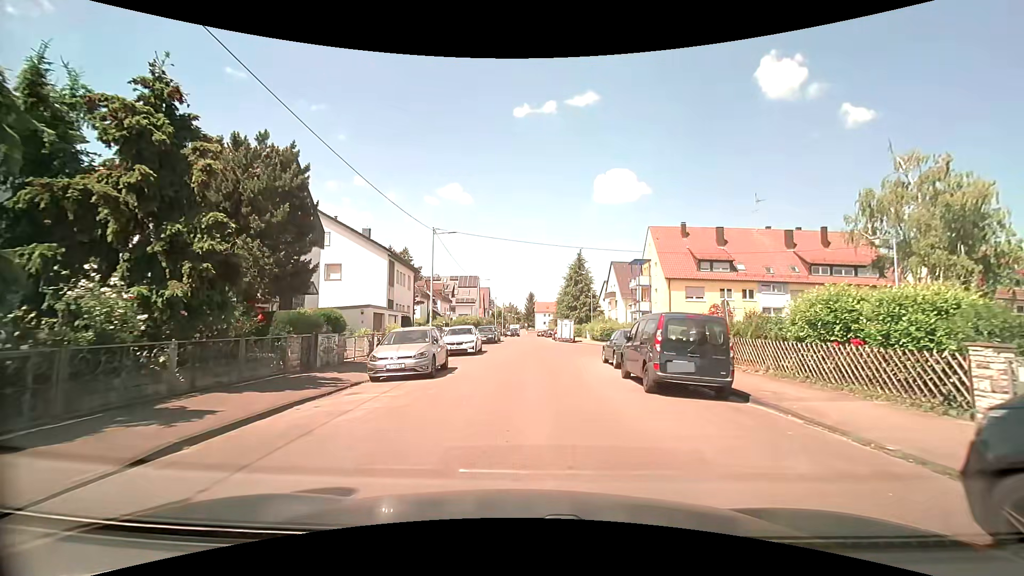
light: Day
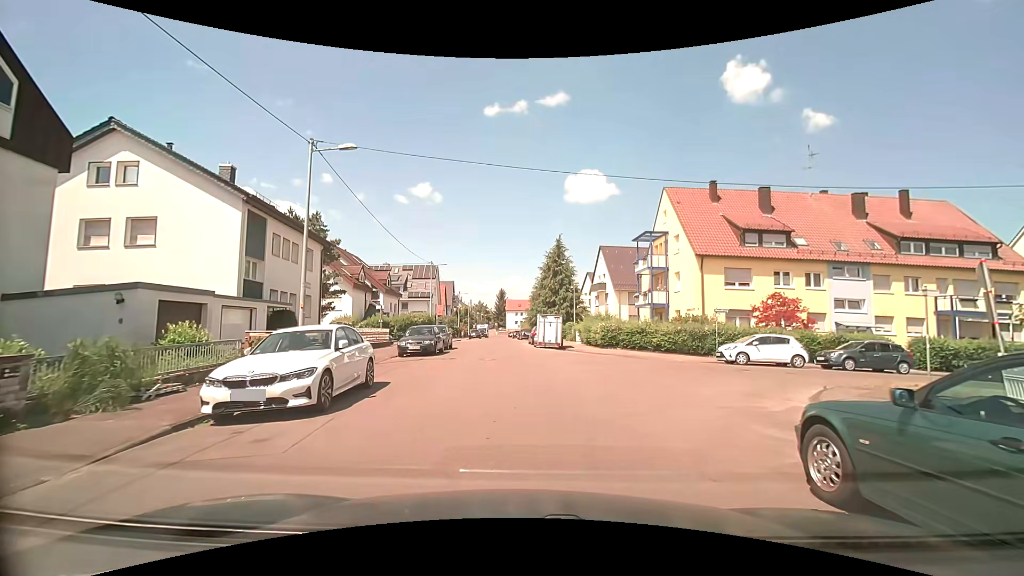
(+0.2, +15.8) m; +2°
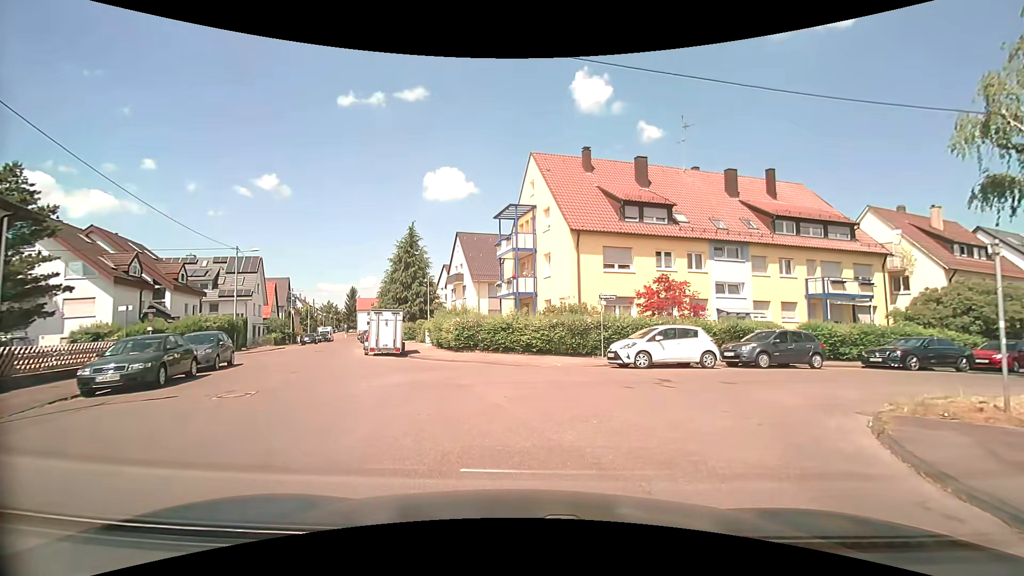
(+1.0, +8.1) m; +17°
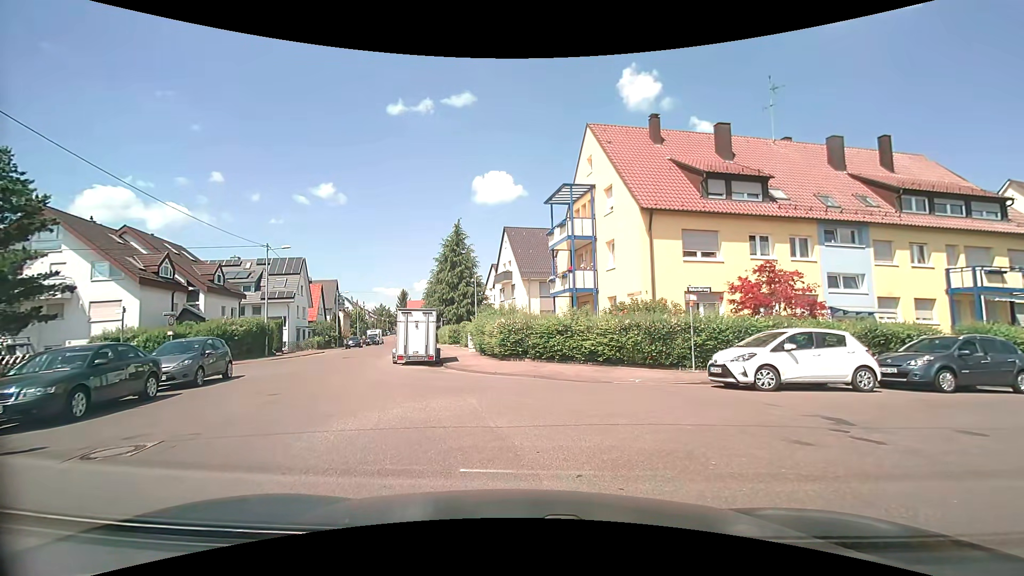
(-0.2, +4.5) m; -6°
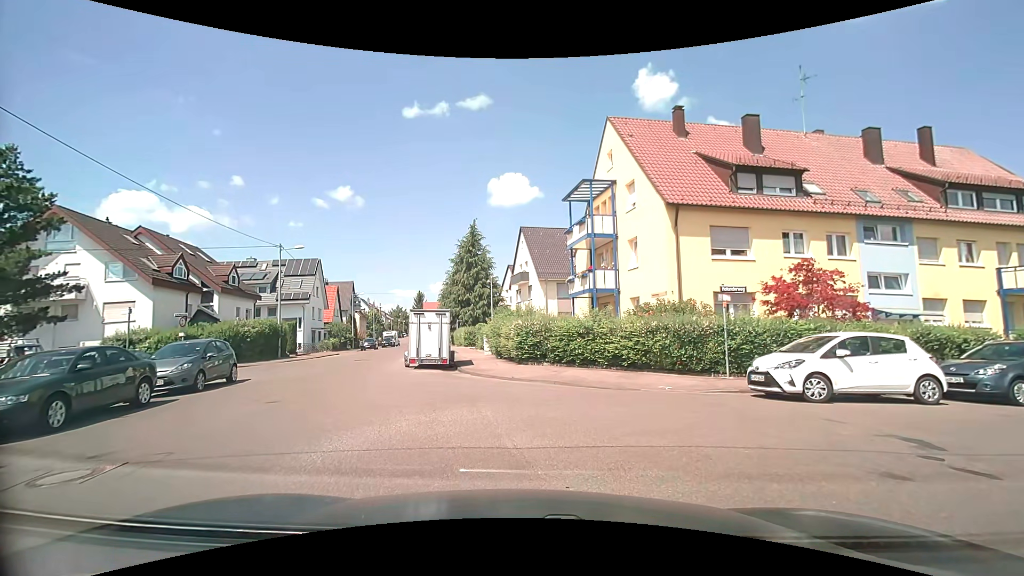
(0.0, +1.1) m; 0°
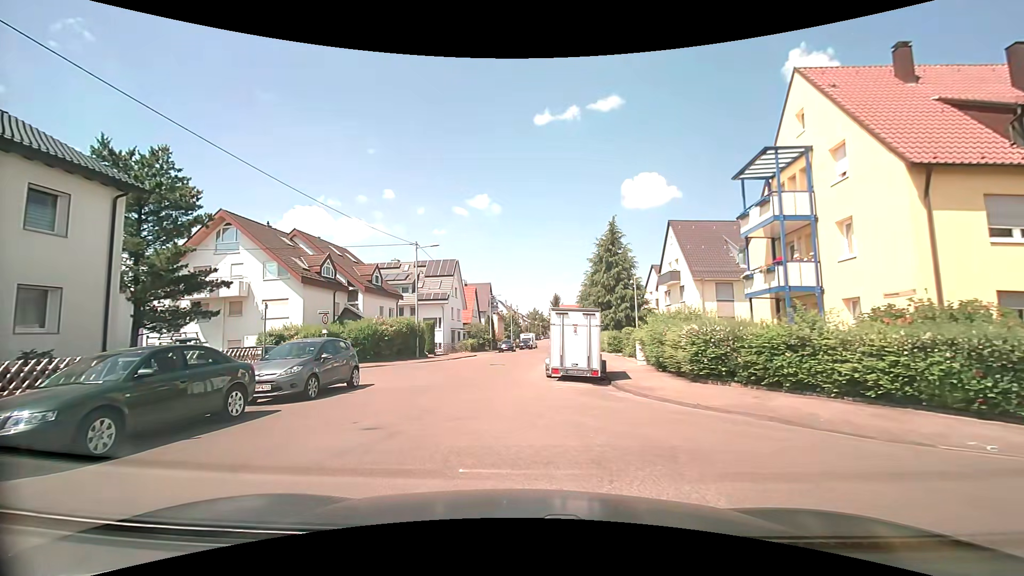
(-0.7, +3.9) m; -17°
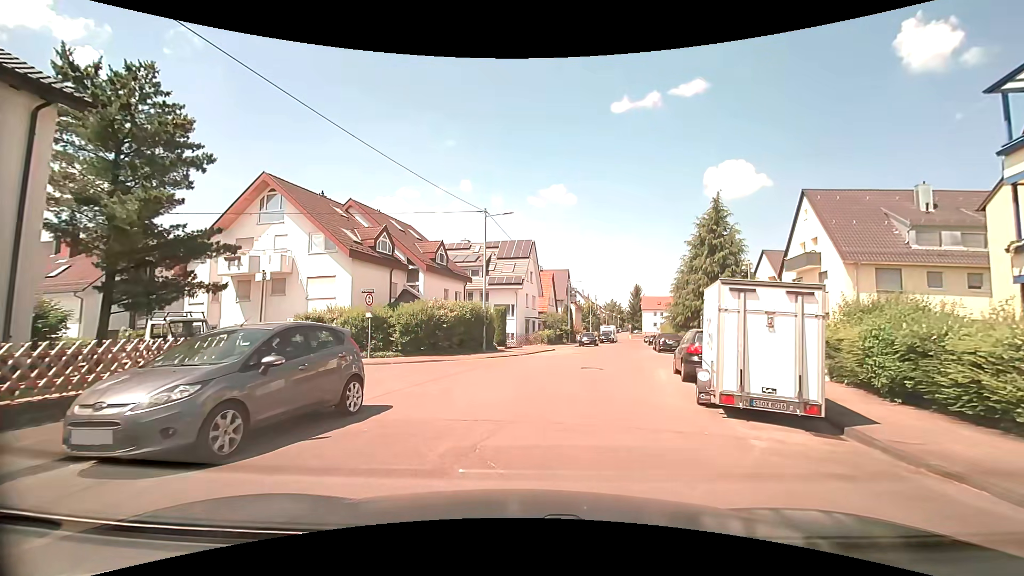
(-0.9, +7.2) m; -8°
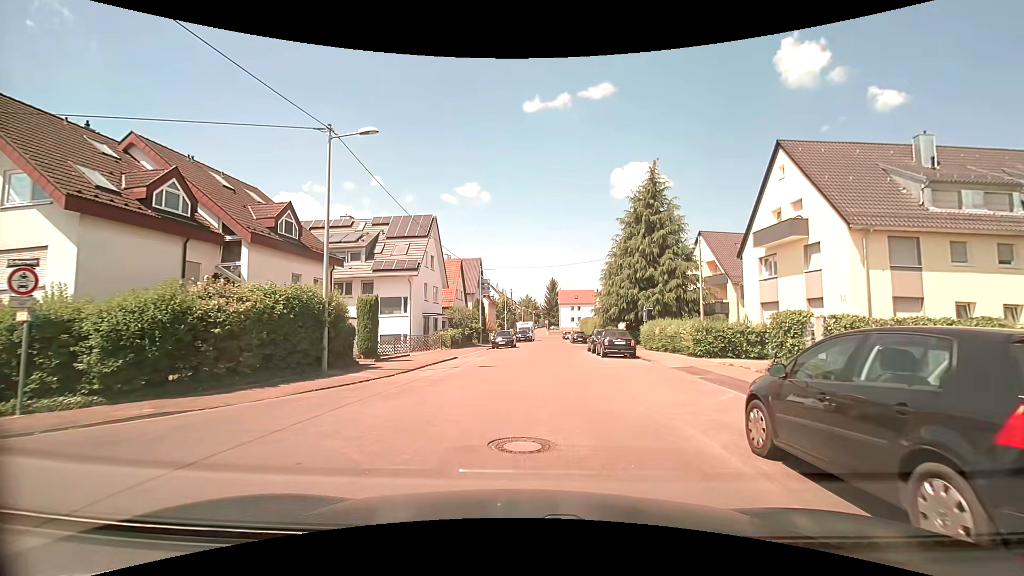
(+0.9, +11.4) m; +10°
(0, +10) (+1, +20) (+1, +30) (+3, +40) (+3, +50) (+3, +60) (+3, +70) (+4, +80) (+4, +90) (+5, +100) m
